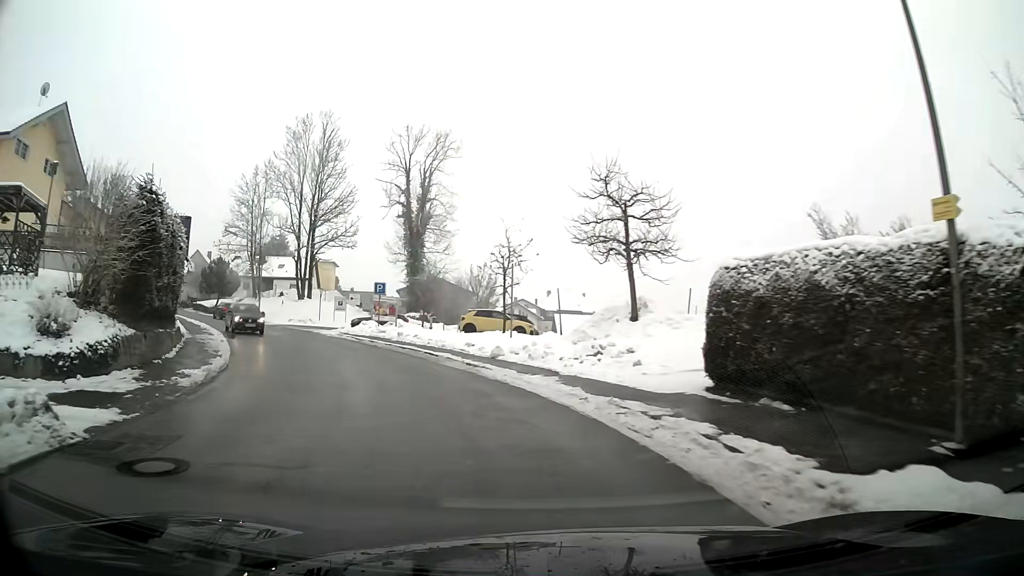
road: secondary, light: Day
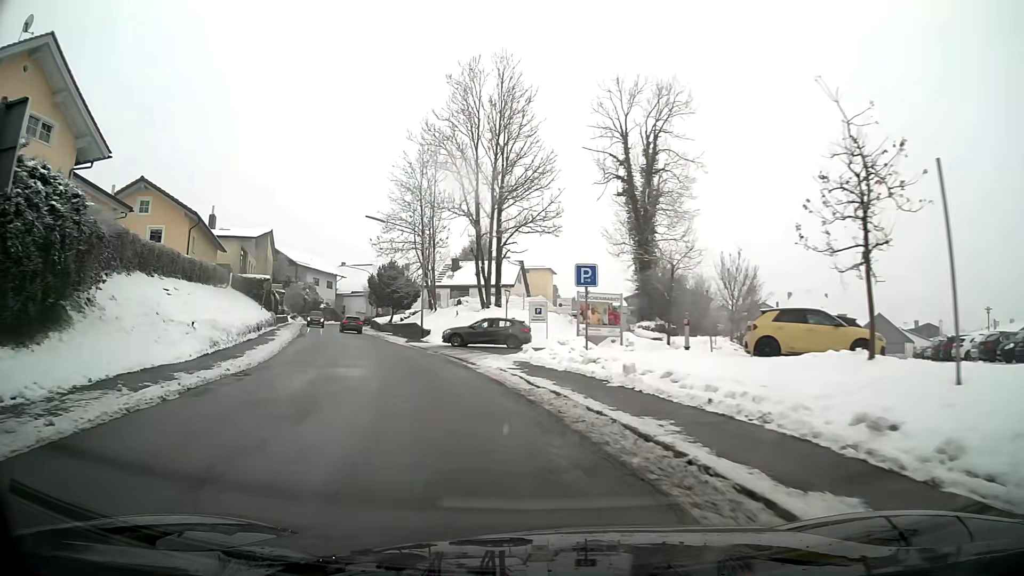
(-3.0, +17.7) m; -19°
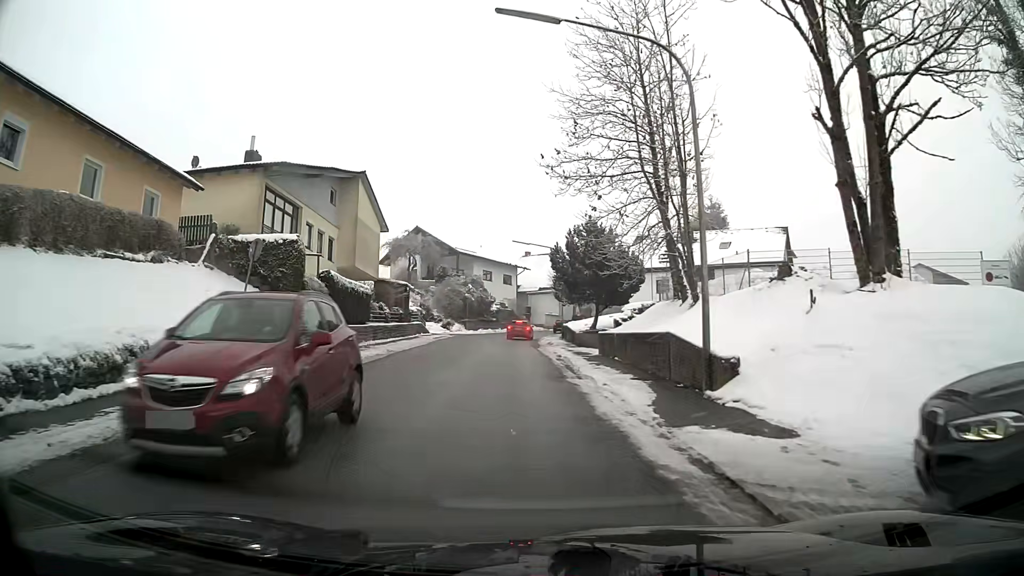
(-5.2, +29.0) m; -15°
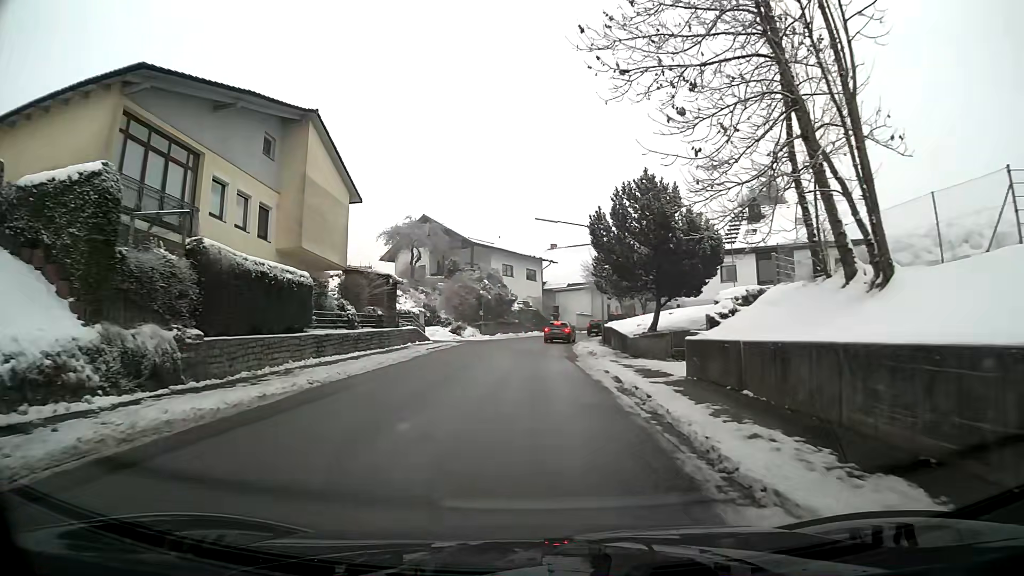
(-0.2, +11.7) m; -2°
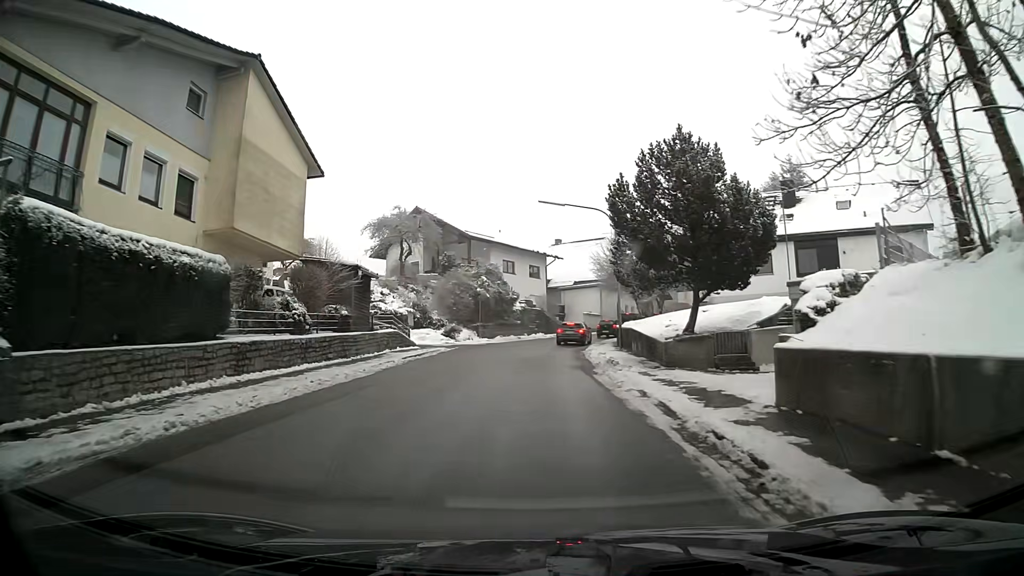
(0.0, +5.9) m; 0°
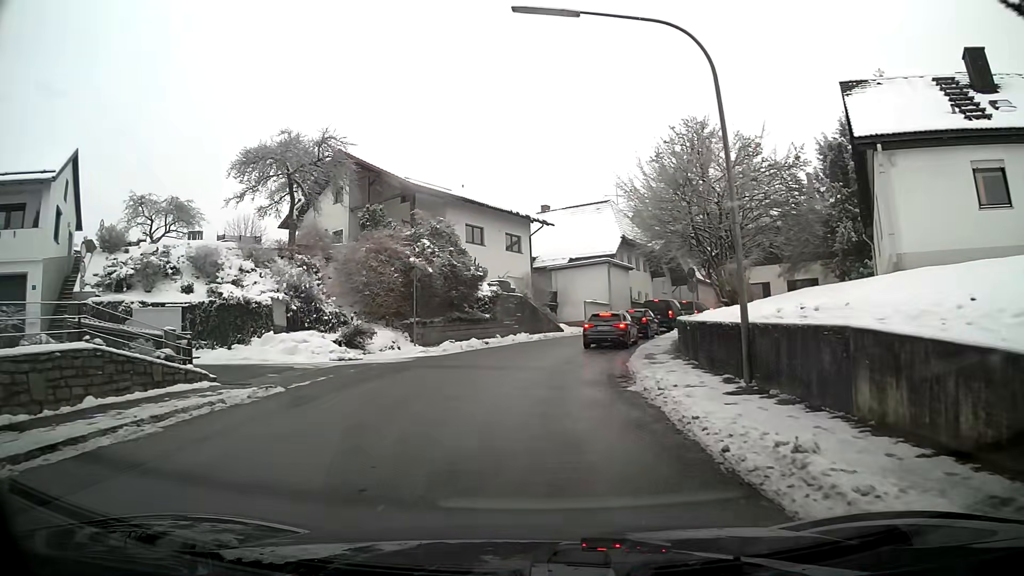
(+0.2, +20.4) m; +1°
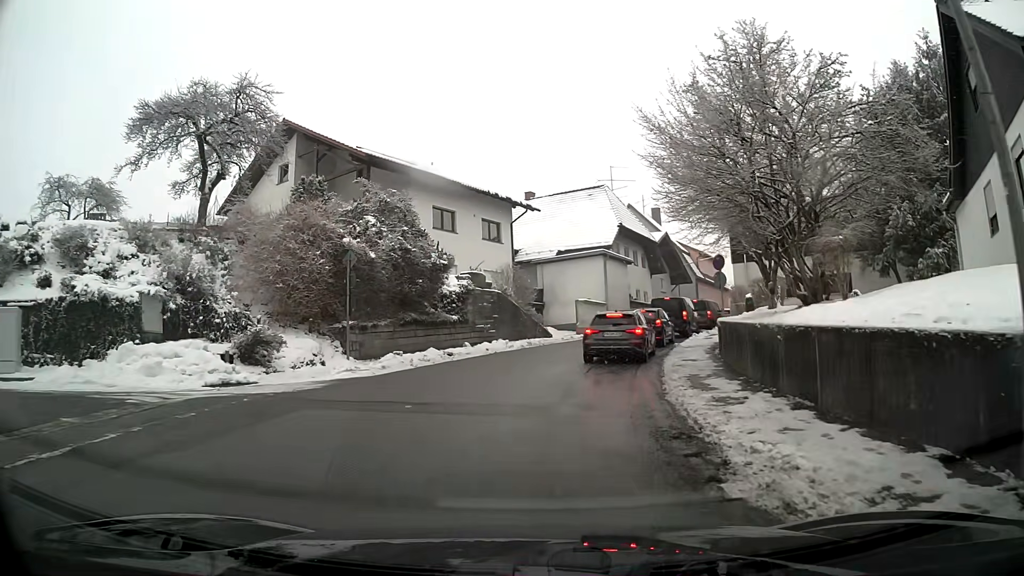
(+0.1, +7.4) m; +2°
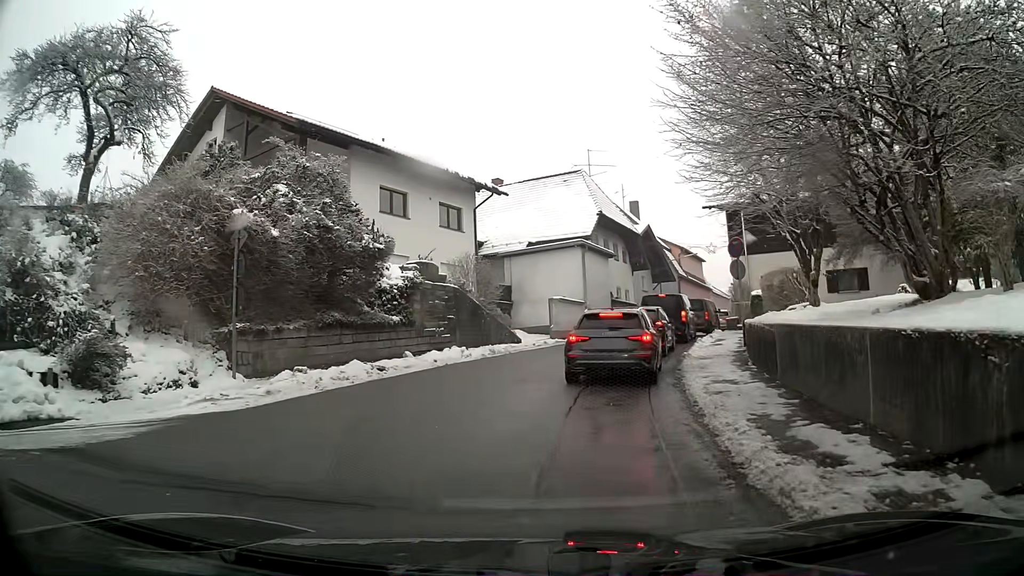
(+0.1, +5.6) m; +3°
(0, +10) (+2, +20) (+5, +29) (+9, +39) (+14, +48) (+17, +57) (+21, +66) (+26, +75) (+30, +84) (+34, +93) m
